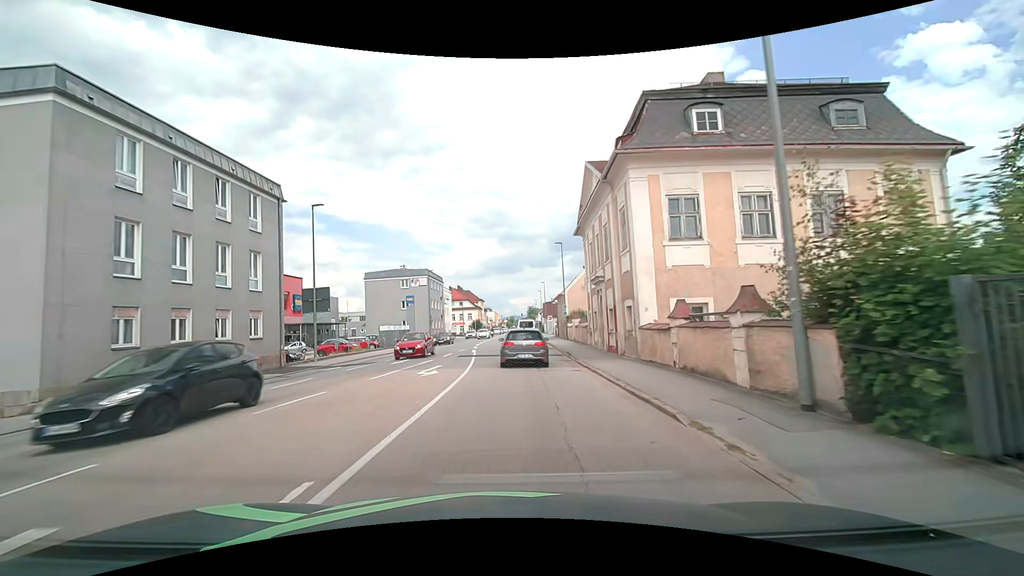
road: tertiary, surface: asphalt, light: Day
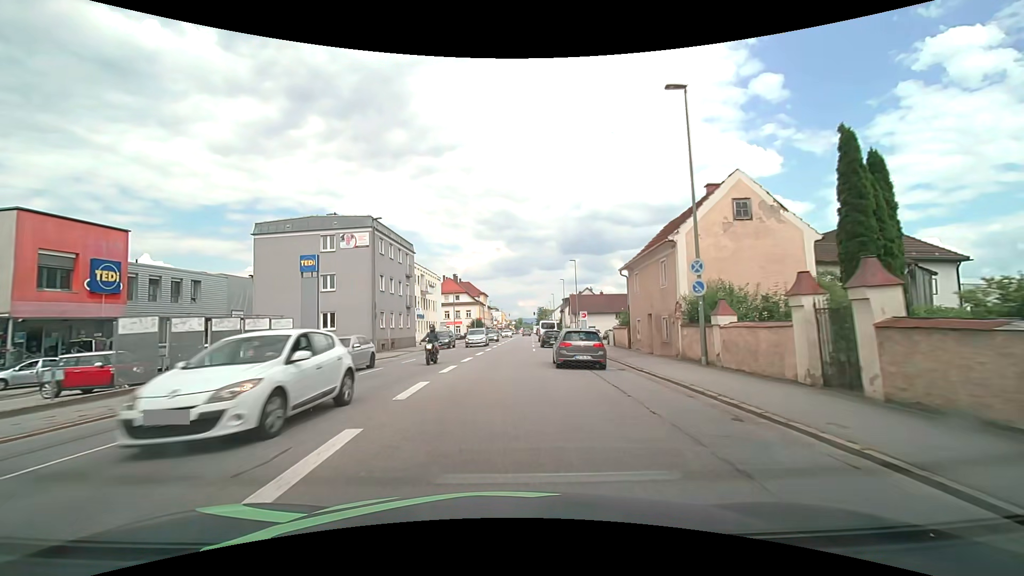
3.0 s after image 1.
(-0.6, +34.2) m; -1°
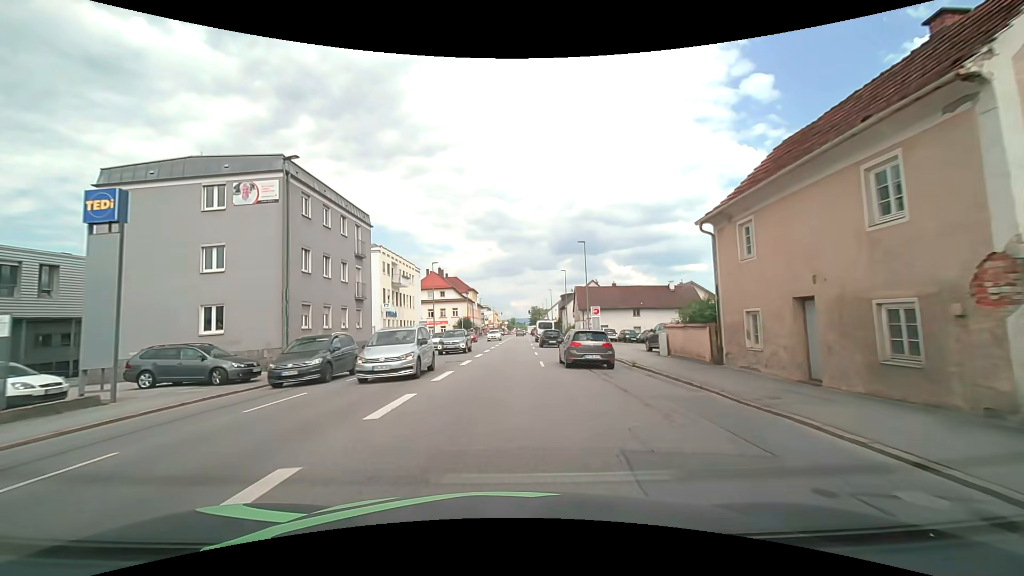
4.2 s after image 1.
(+0.1, +13.8) m; 0°
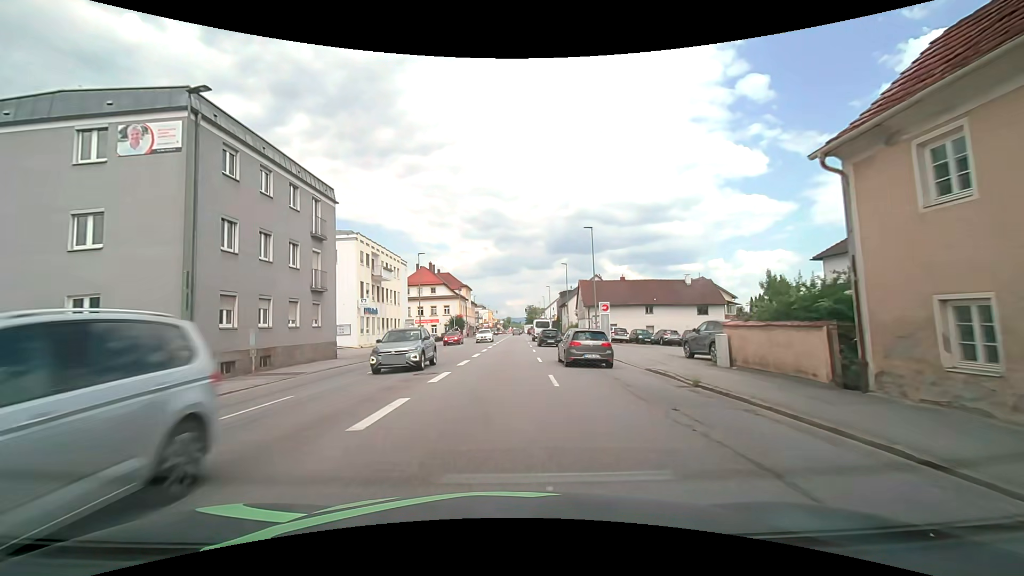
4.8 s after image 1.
(+0.1, +6.9) m; +1°
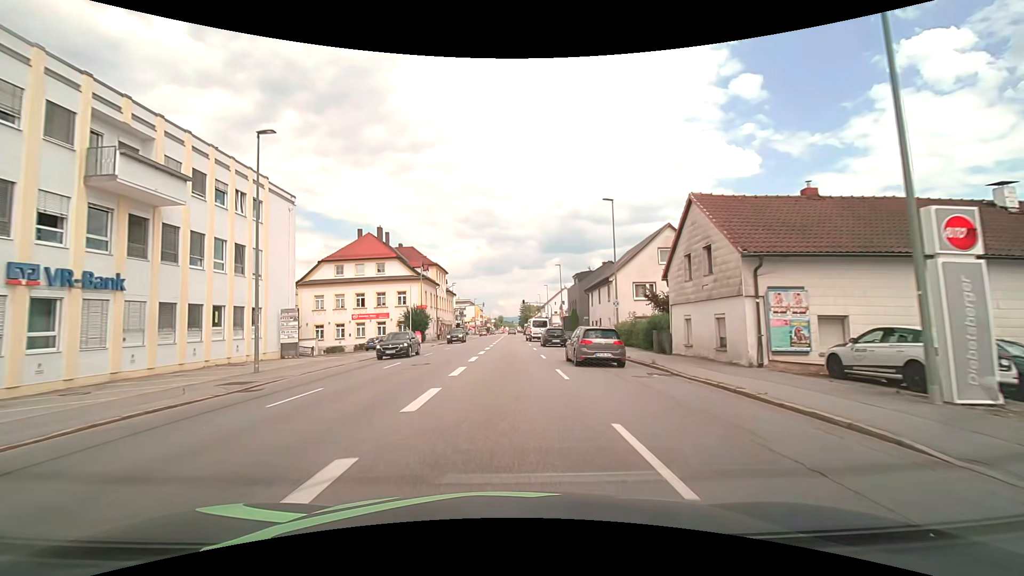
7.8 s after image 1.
(+0.2, +34.9) m; +1°
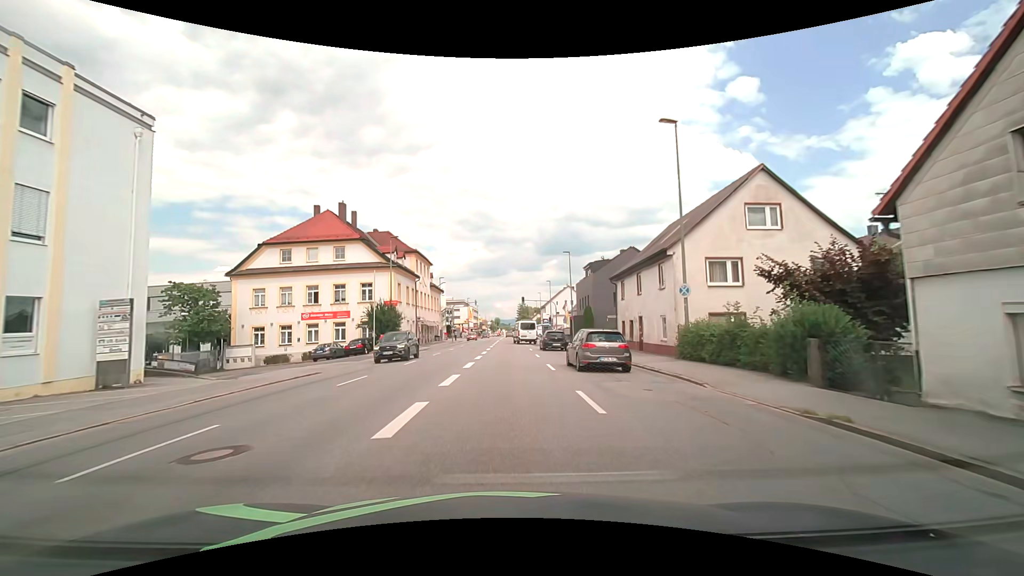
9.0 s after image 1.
(0.0, +14.0) m; +1°
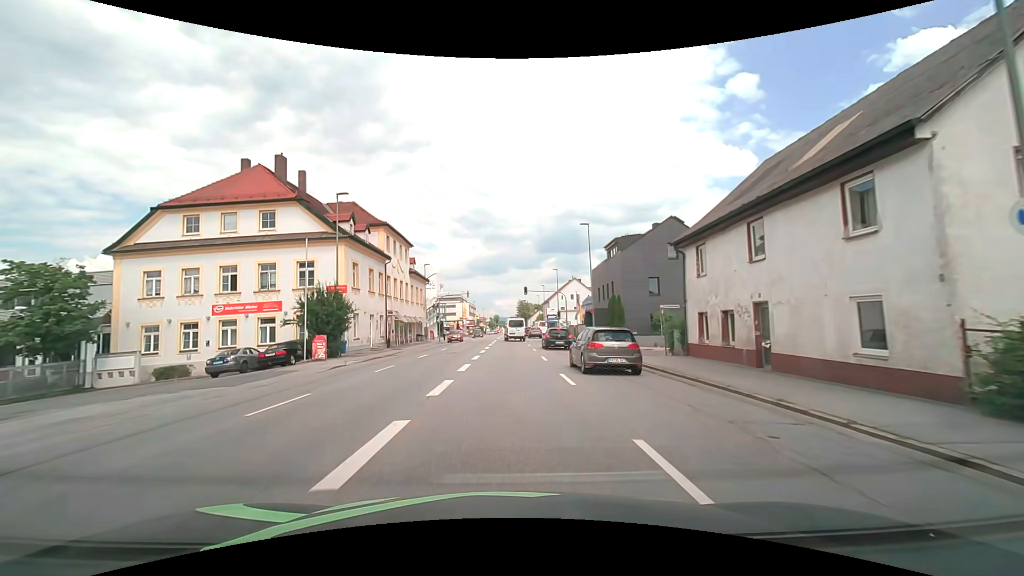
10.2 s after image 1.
(0.0, +14.1) m; 0°
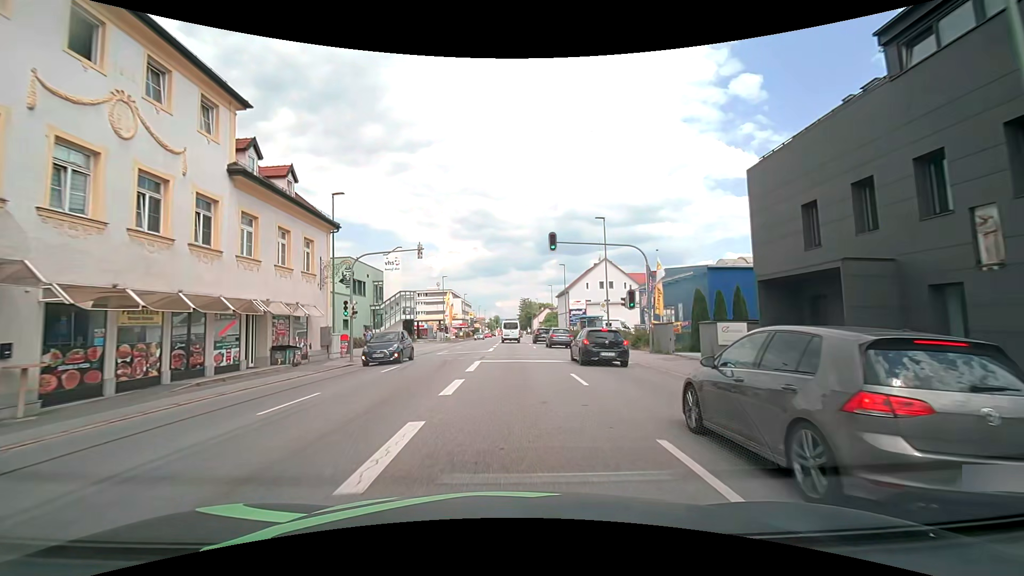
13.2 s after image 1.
(+0.1, +36.0) m; 0°
(0, +10) (0, +20) (0, +30) (0, +40) (+1, +50) (+1, +60) (+1, +70) (+1, +80) (+1, +90) (+1, +100) m
